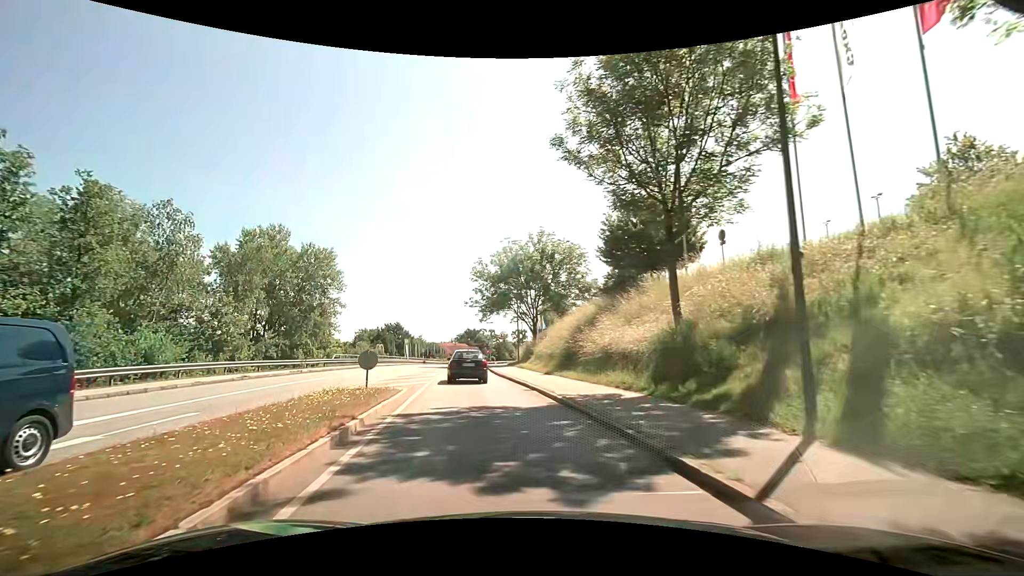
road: tertiary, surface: asphalt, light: Day
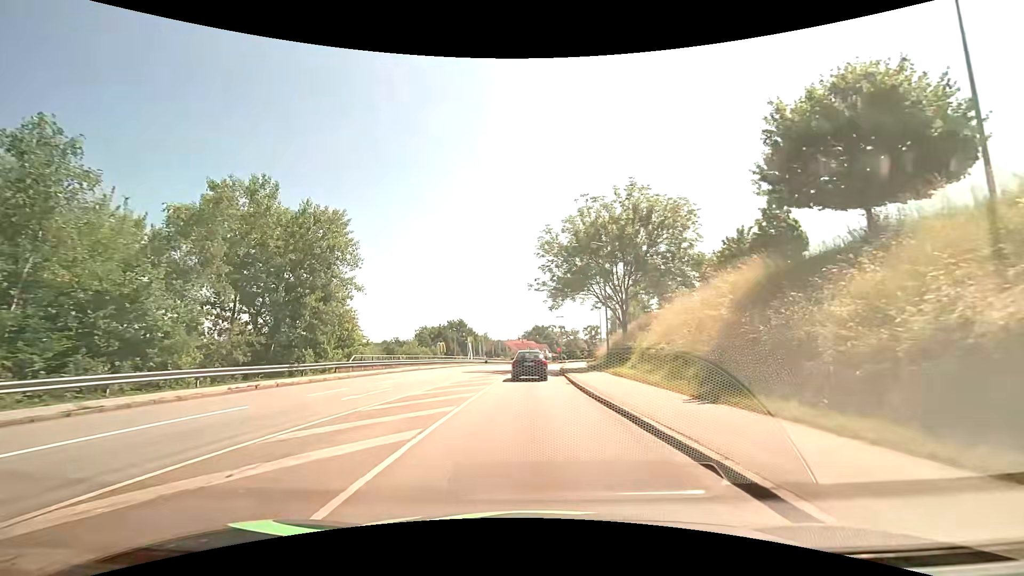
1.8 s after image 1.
(-1.6, +14.3) m; -8°
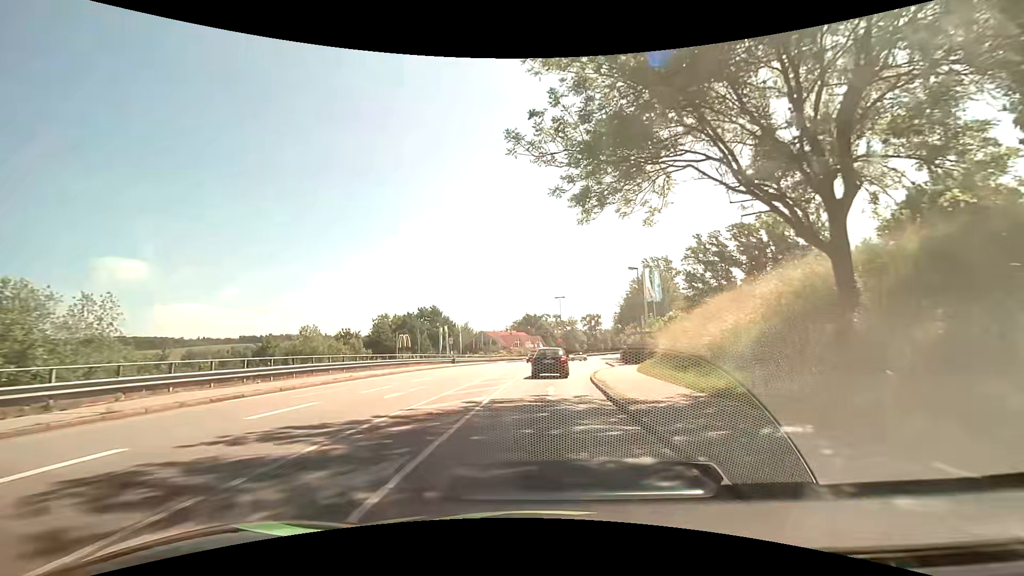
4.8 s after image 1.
(-0.3, +29.6) m; +1°
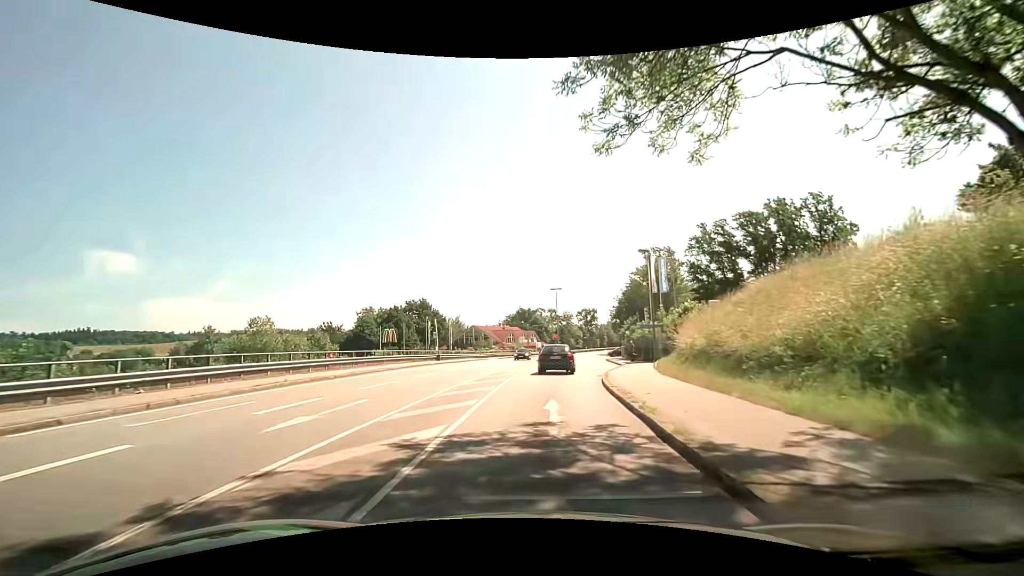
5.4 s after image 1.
(0.0, +6.0) m; +1°
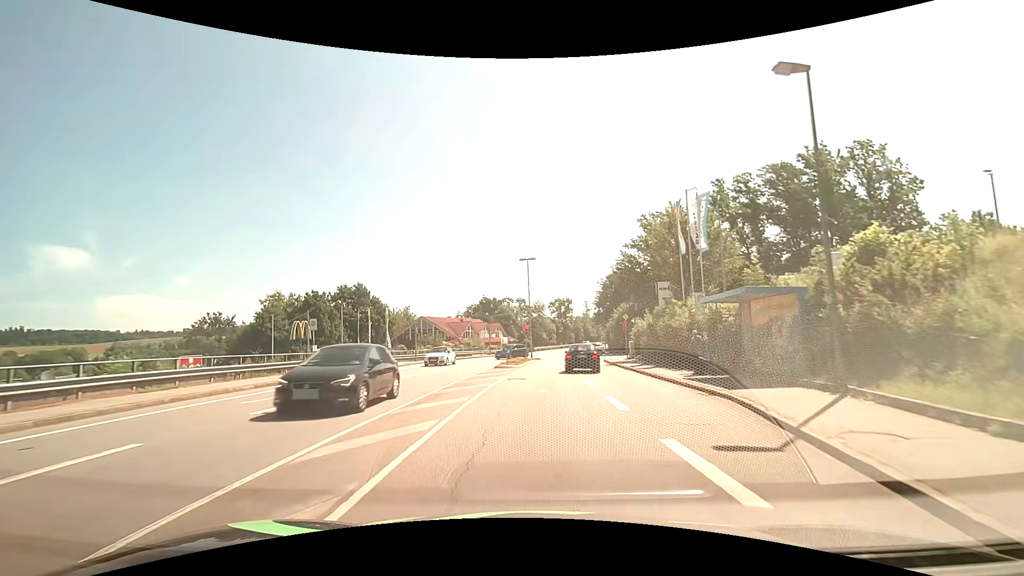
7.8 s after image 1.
(+0.5, +23.4) m; +3°
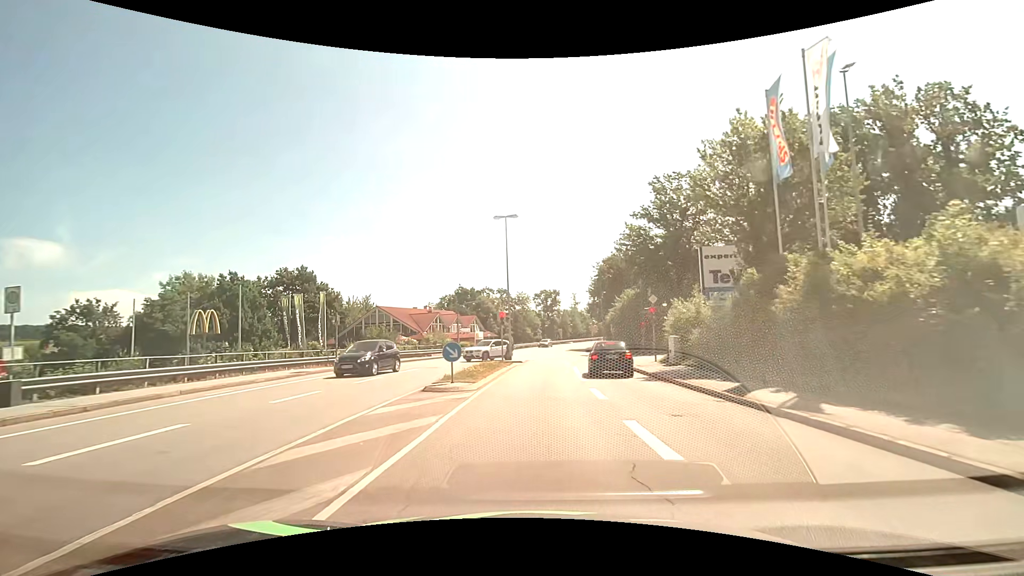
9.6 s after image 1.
(+0.3, +16.2) m; +2°
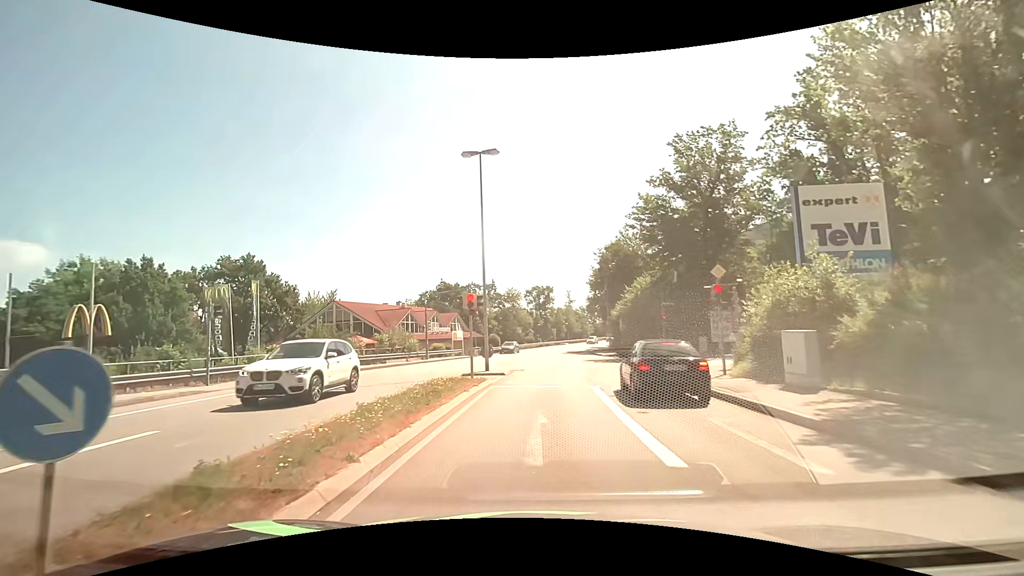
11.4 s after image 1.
(+0.2, +11.9) m; +1°
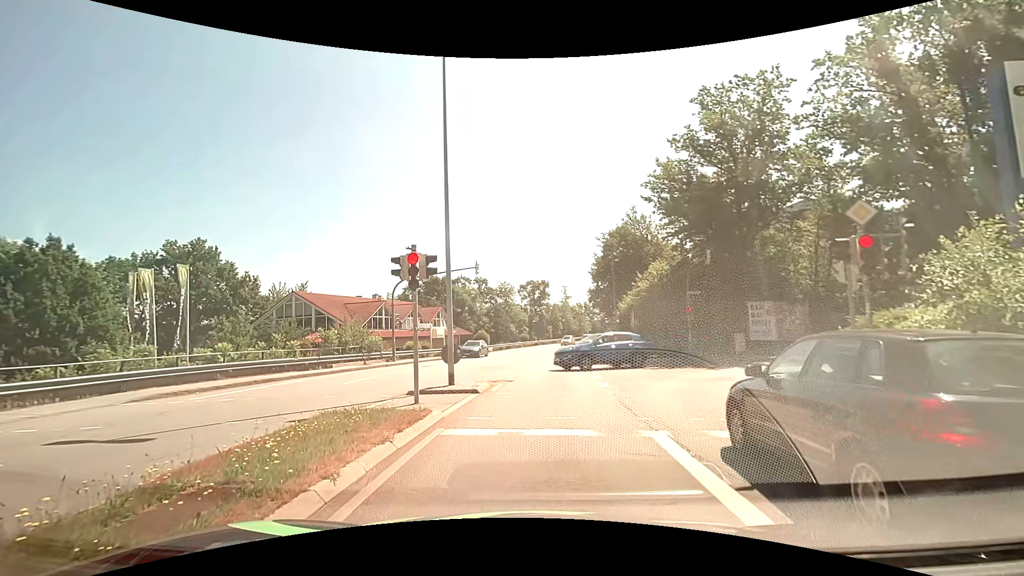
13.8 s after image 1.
(+0.1, +8.2) m; +1°
(0, +10) (+1, +20) (+2, +30) (+3, +40) (+4, +50) (+6, +60) (+7, +70) (+10, +79) (+13, +89) (+16, +98) m
